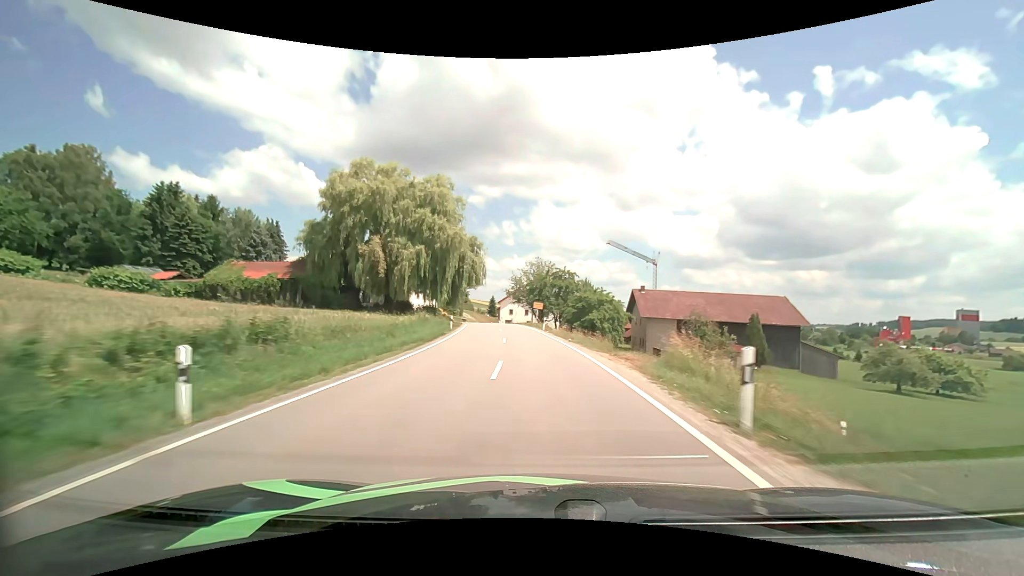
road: secondary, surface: asphalt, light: Day
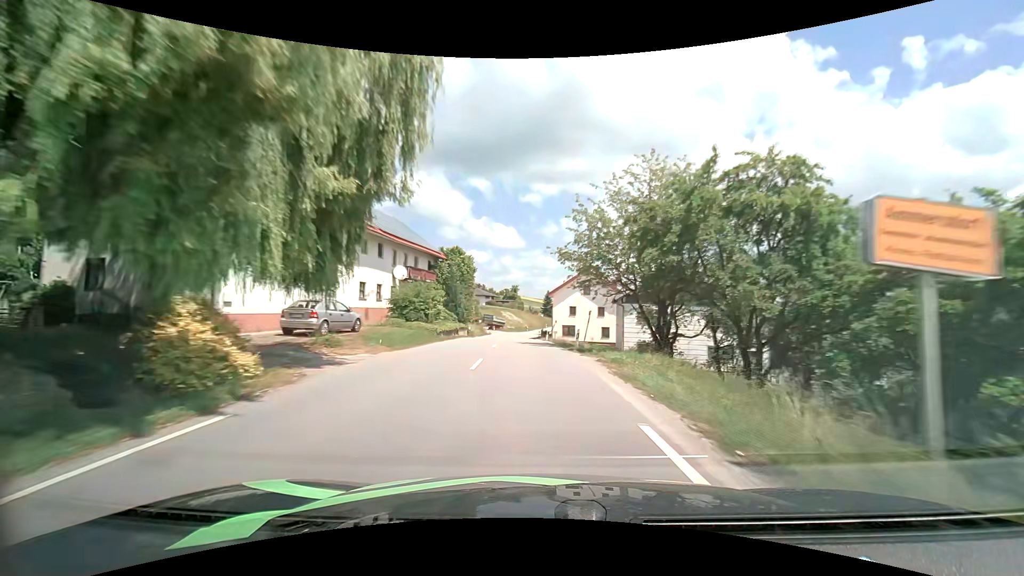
(-2.6, +46.8) m; -7°
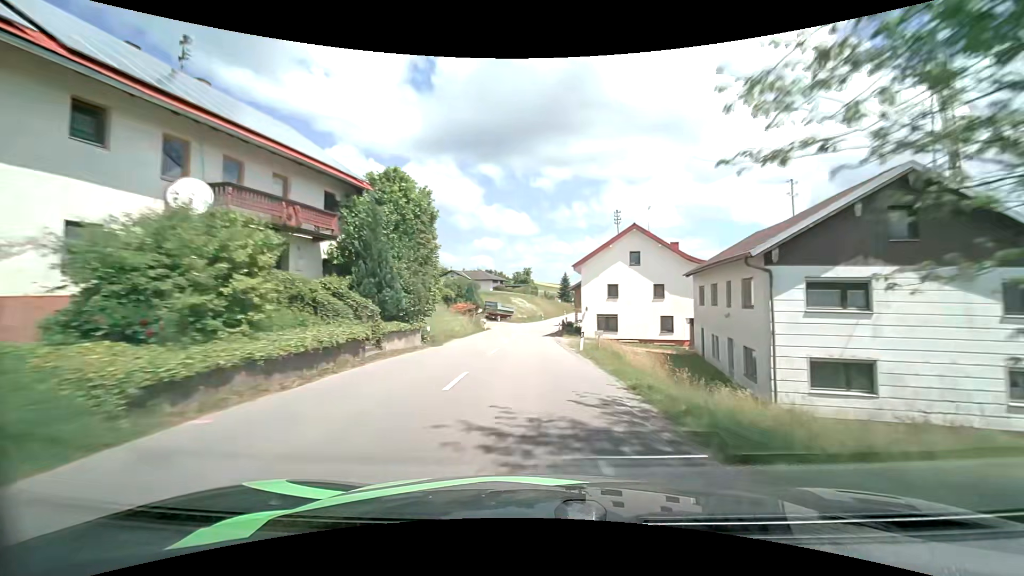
(-0.3, +21.1) m; -2°
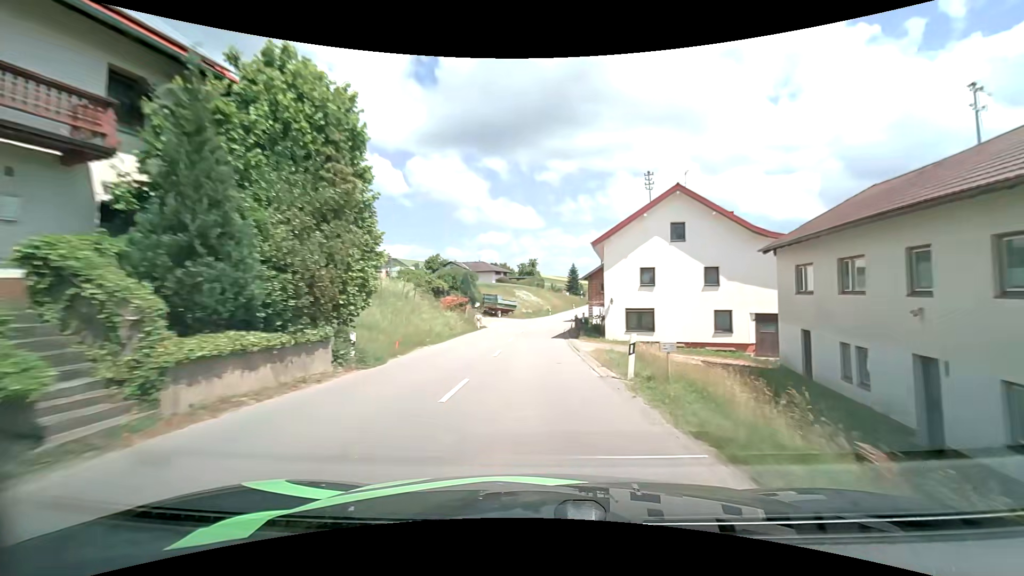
(0.0, +9.7) m; -1°
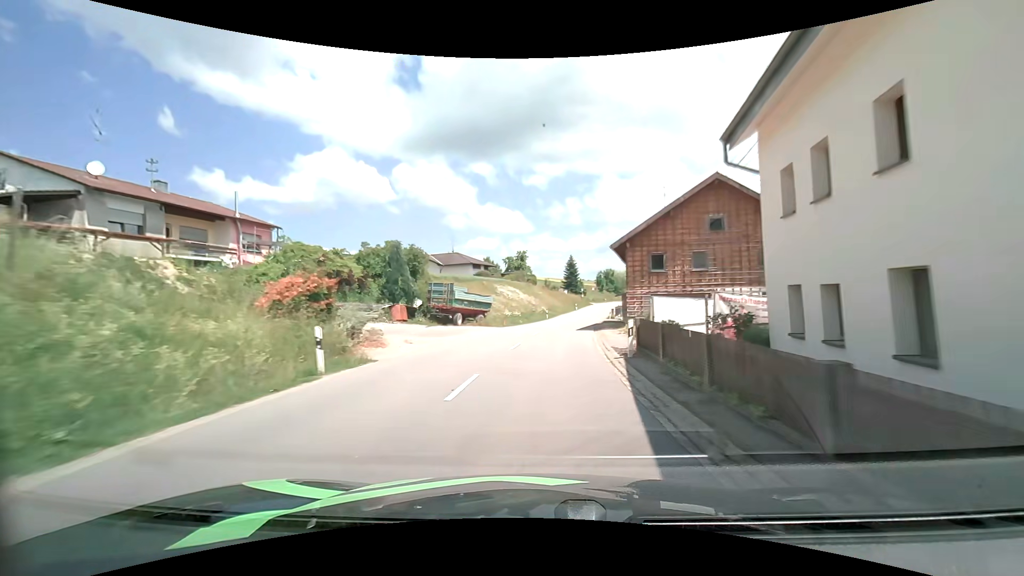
(0.0, +27.3) m; +1°
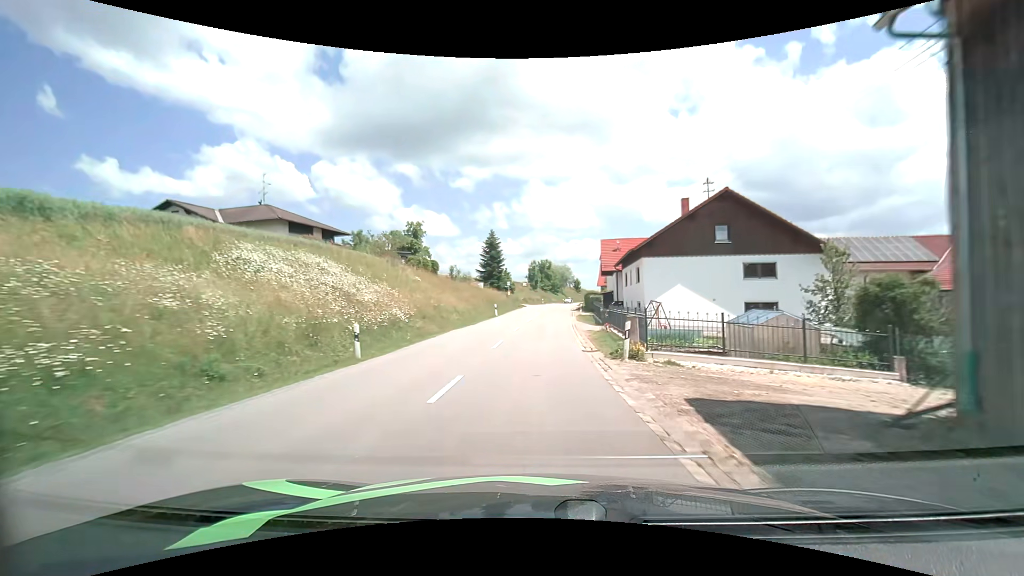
(+3.7, +45.1) m; +8°
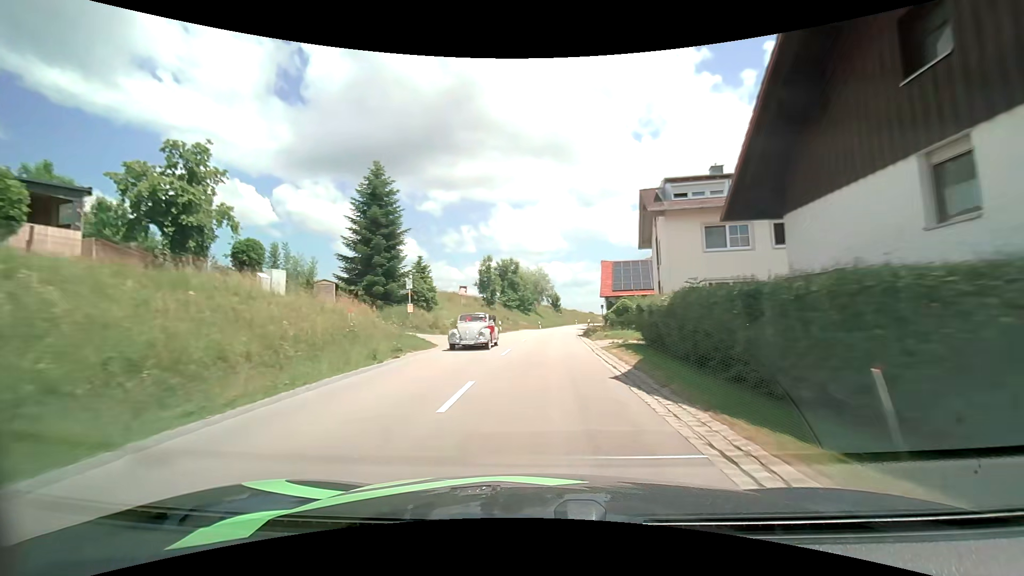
(+1.5, +45.9) m; +4°
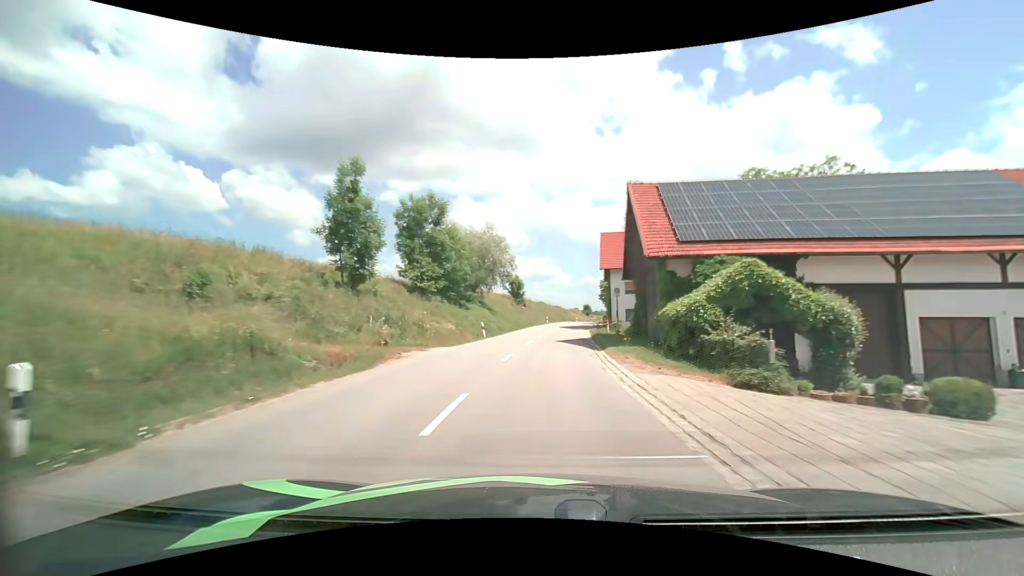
(+1.0, +37.4) m; +4°
(0, +10) (0, +20) (+1, +30) (+2, +40) (+3, +50) (+4, +60) (+6, +70) (+7, +80) (+10, +89) (+12, +99) m
